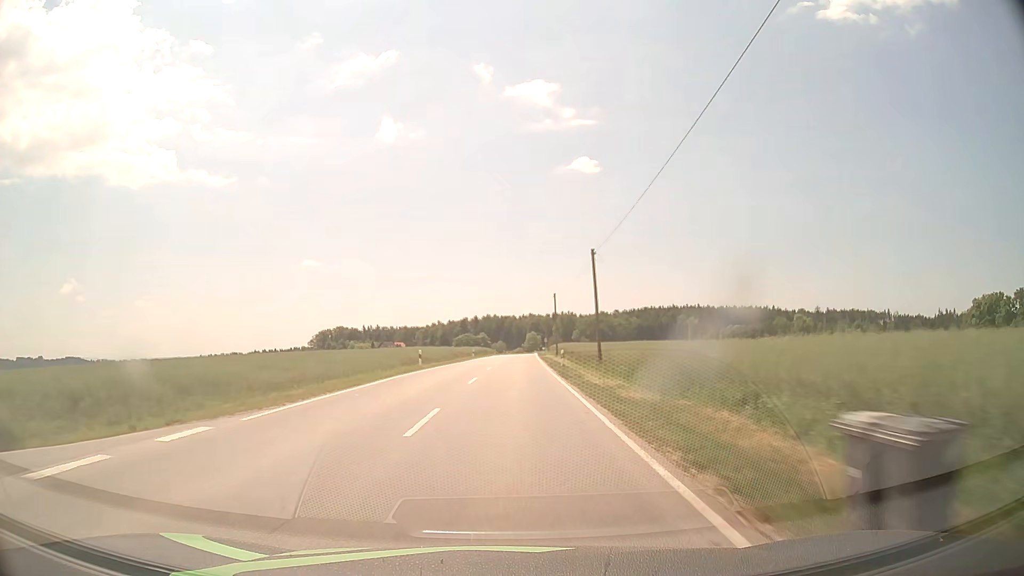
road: secondary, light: Day
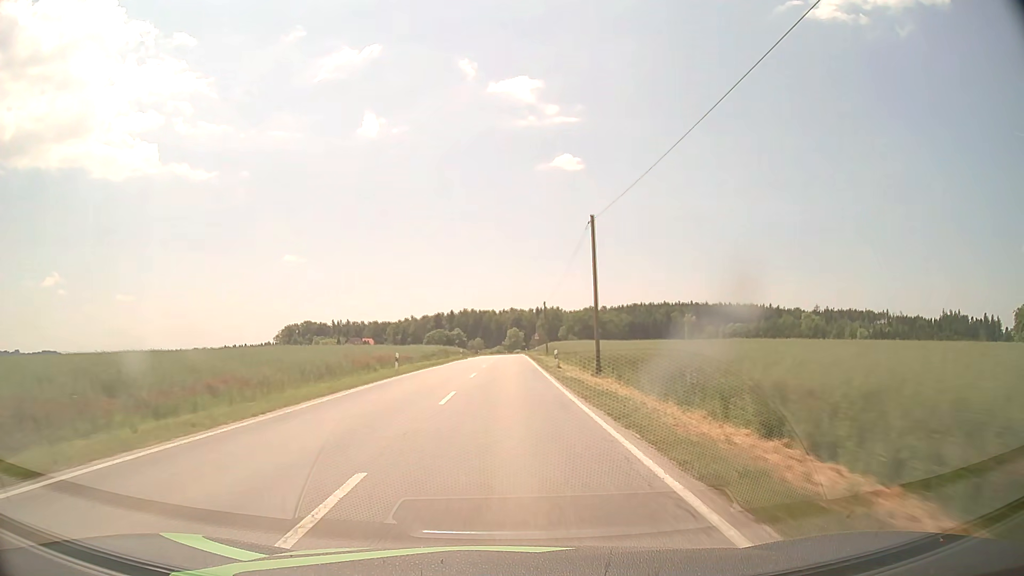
(+0.6, +42.6) m; +2°
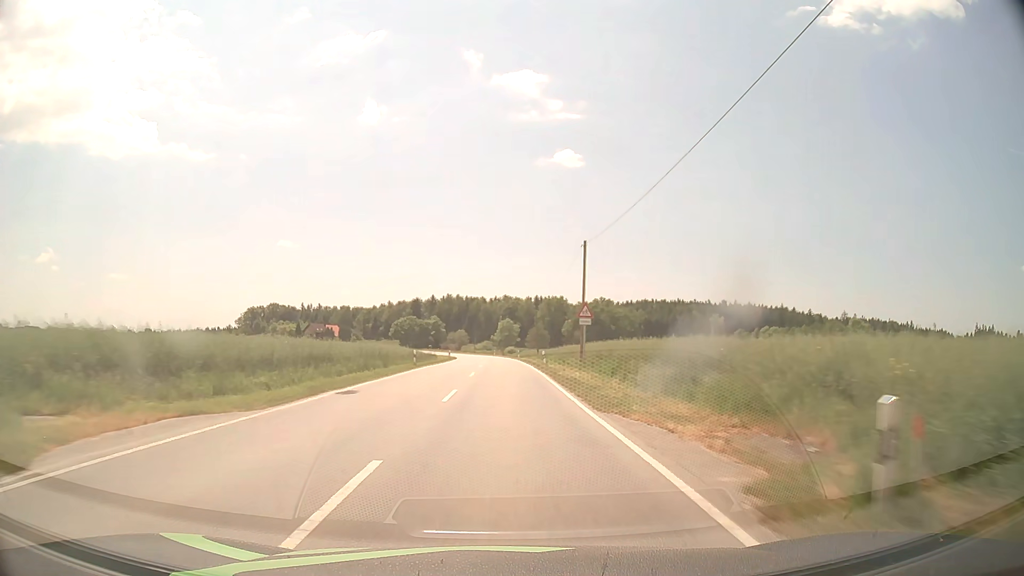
(+0.6, +71.2) m; +1°
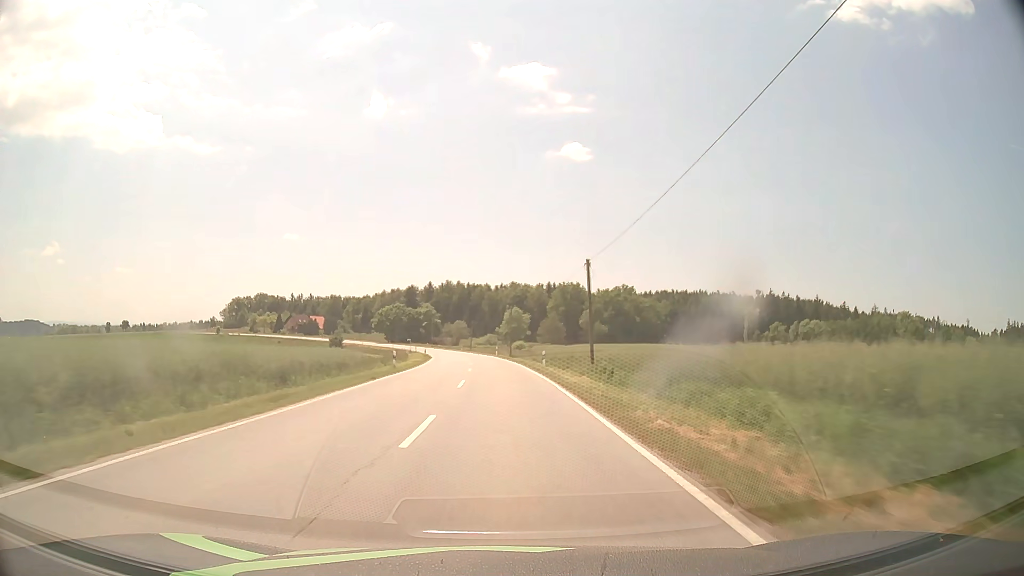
(-0.1, +42.8) m; 0°
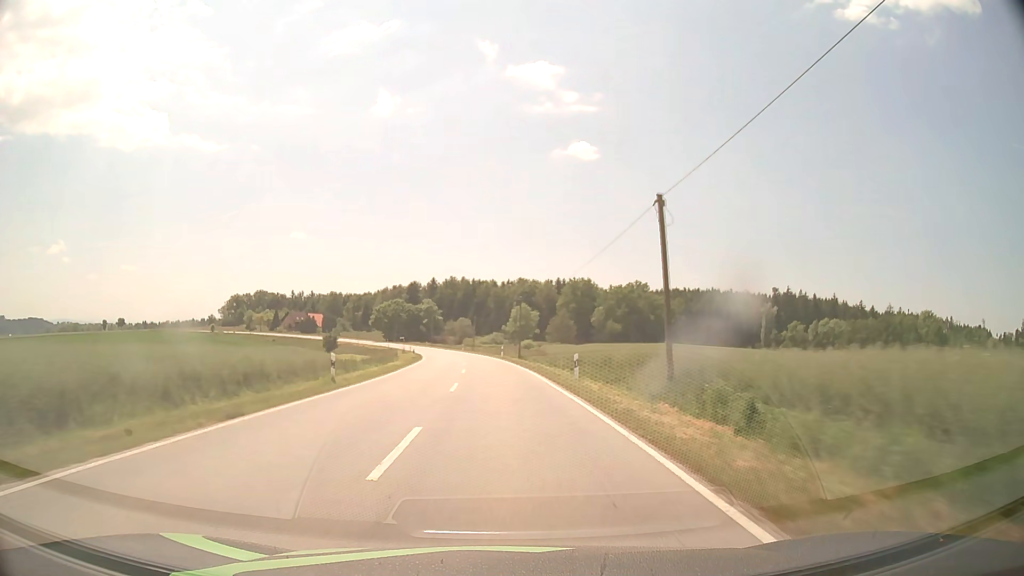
(-0.1, +14.3) m; -1°
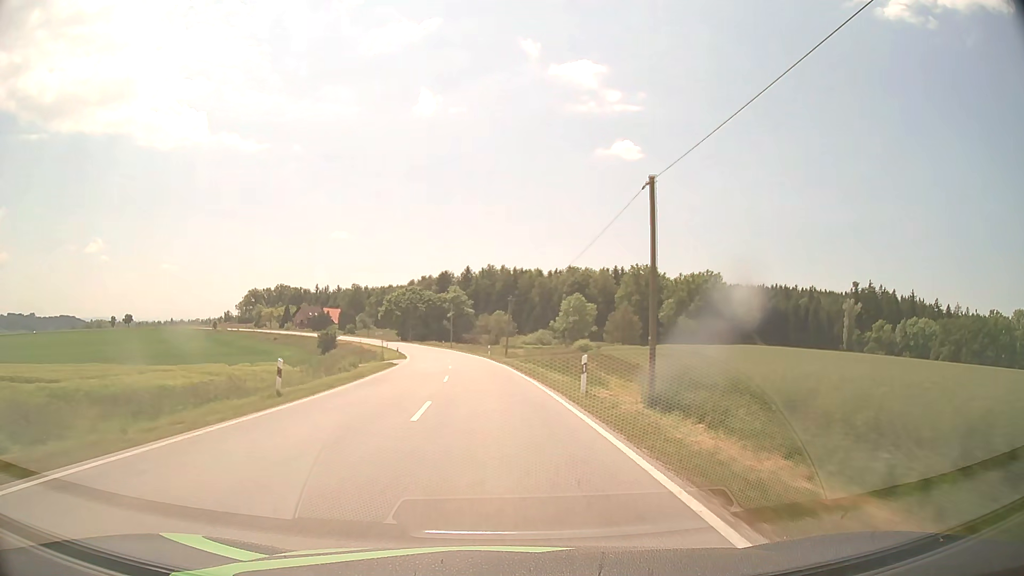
(-1.1, +42.8) m; -3°
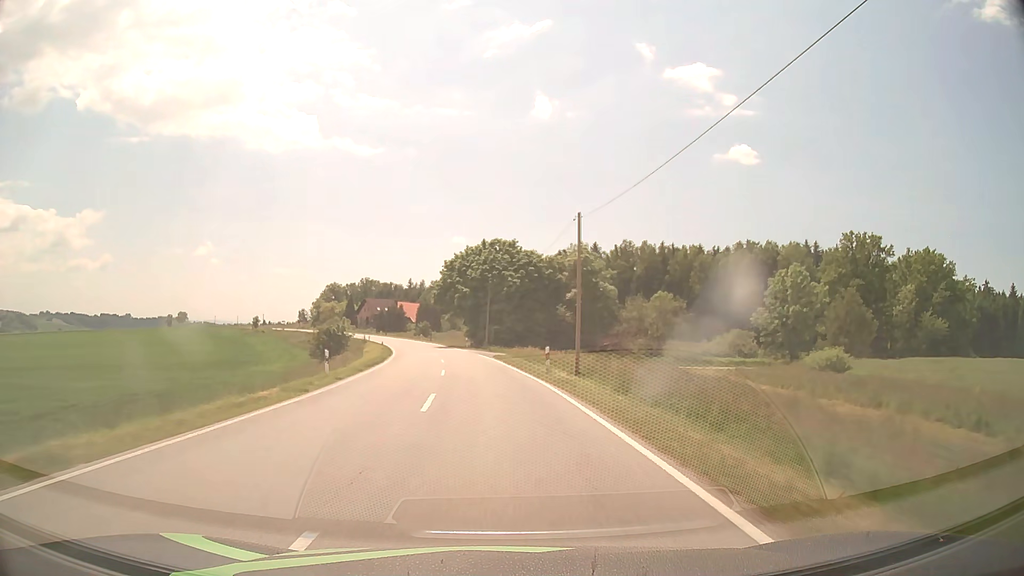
(-5.9, +70.8) m; -10°
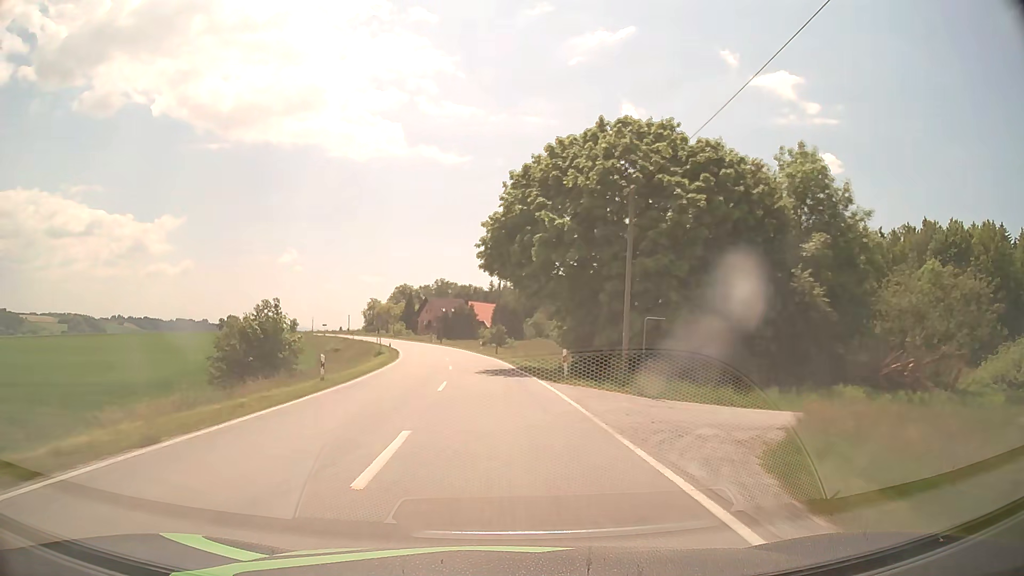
(-2.8, +42.3) m; -7°
(0, +10) (-1, +20) (-1, +30) (-2, +40) (-3, +50) (-5, +60) (-7, +70) (-9, +79) (-11, +89) (-14, +99) m
